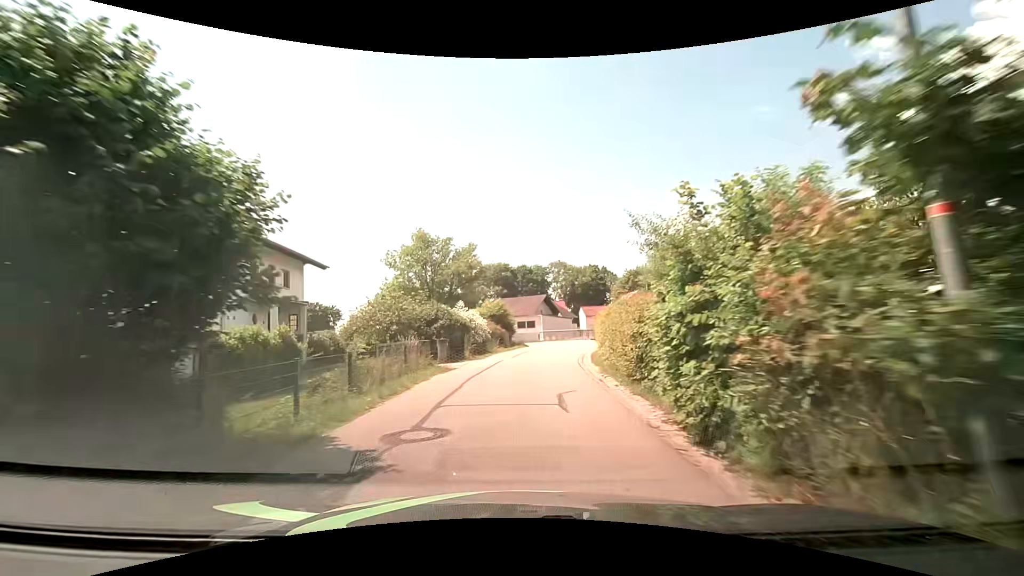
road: residential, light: Day
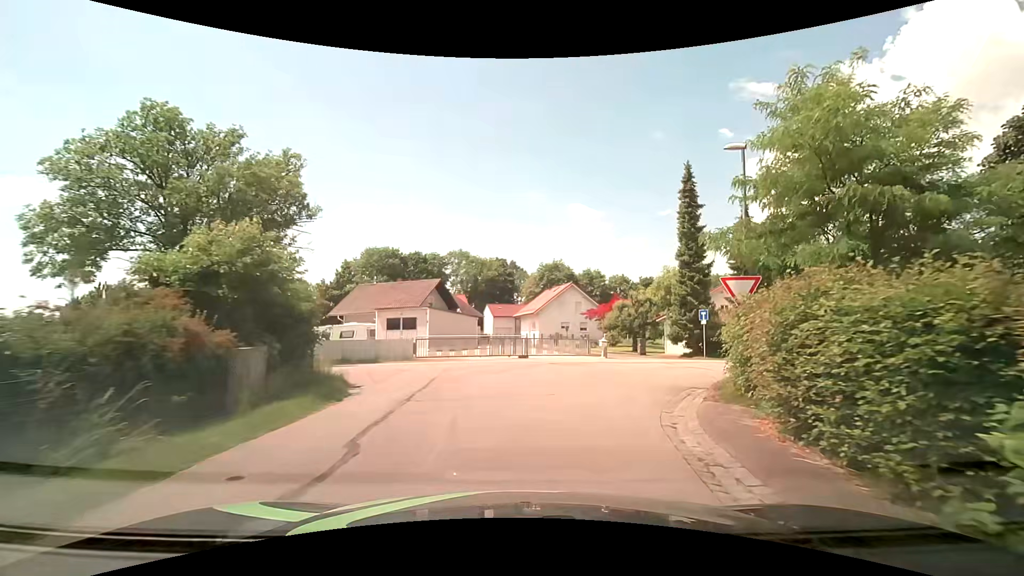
(+1.7, +26.7) m; +13°
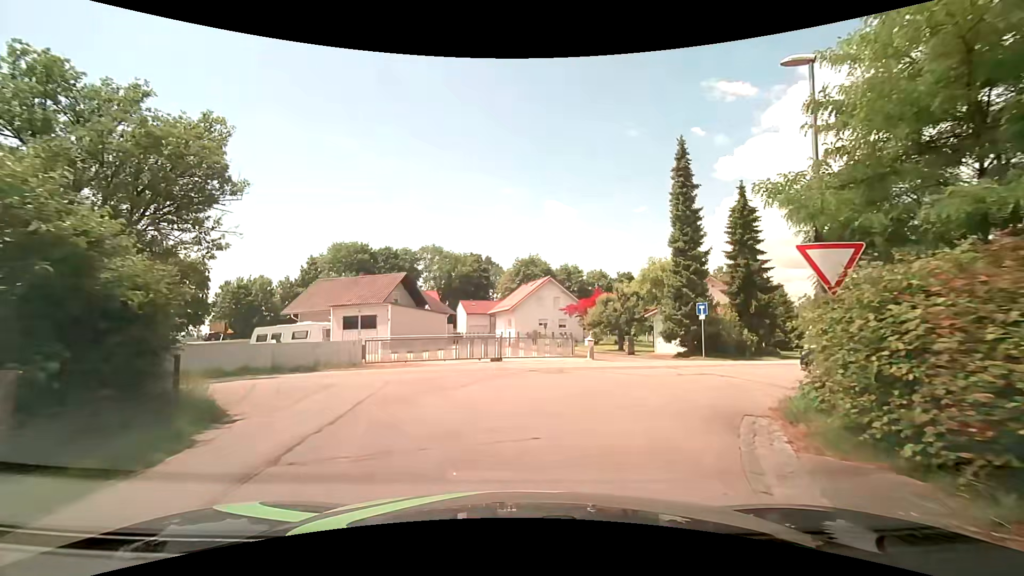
(+0.1, +4.0) m; +2°
